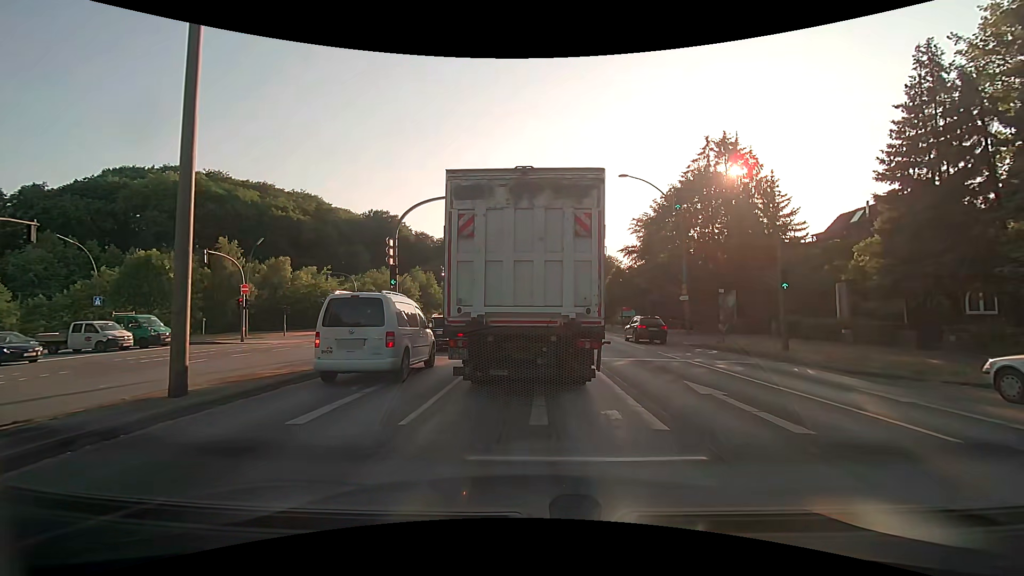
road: primary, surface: asphalt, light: Day
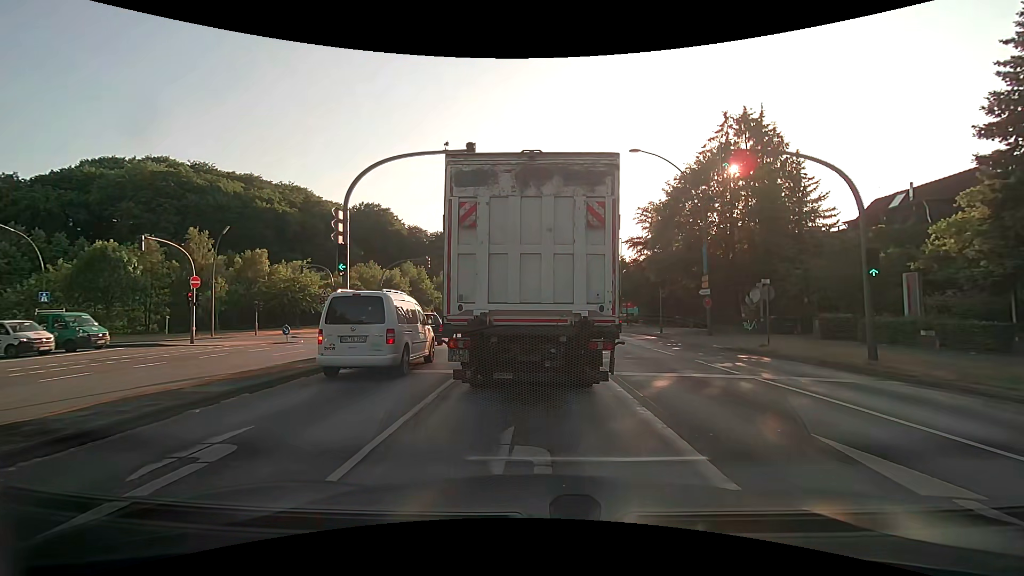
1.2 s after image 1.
(0.0, +5.2) m; +1°
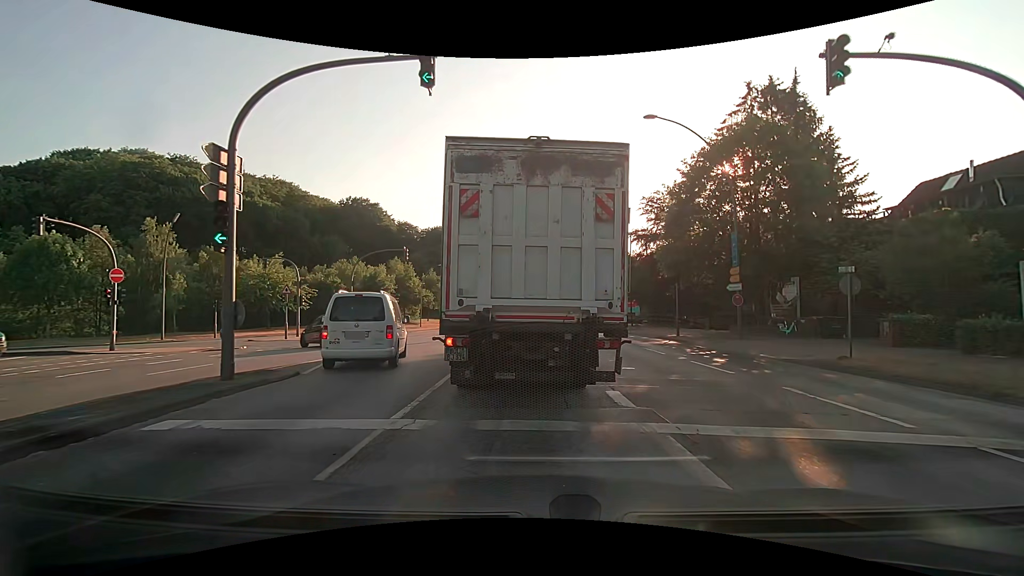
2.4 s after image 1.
(0.0, +5.6) m; +1°
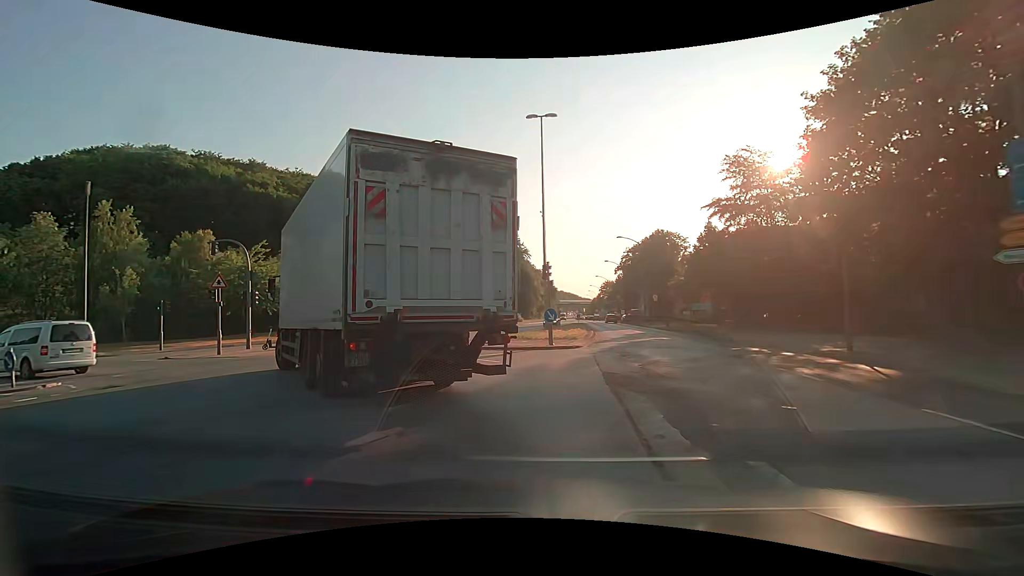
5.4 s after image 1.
(-0.3, +12.9) m; -5°
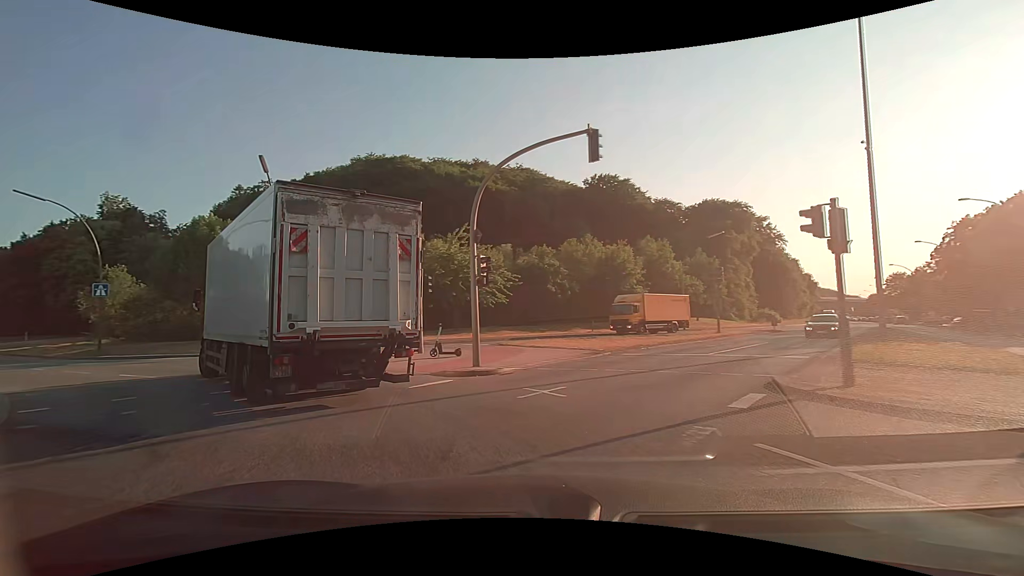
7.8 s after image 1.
(-2.2, +11.0) m; -26°
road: motorway_link
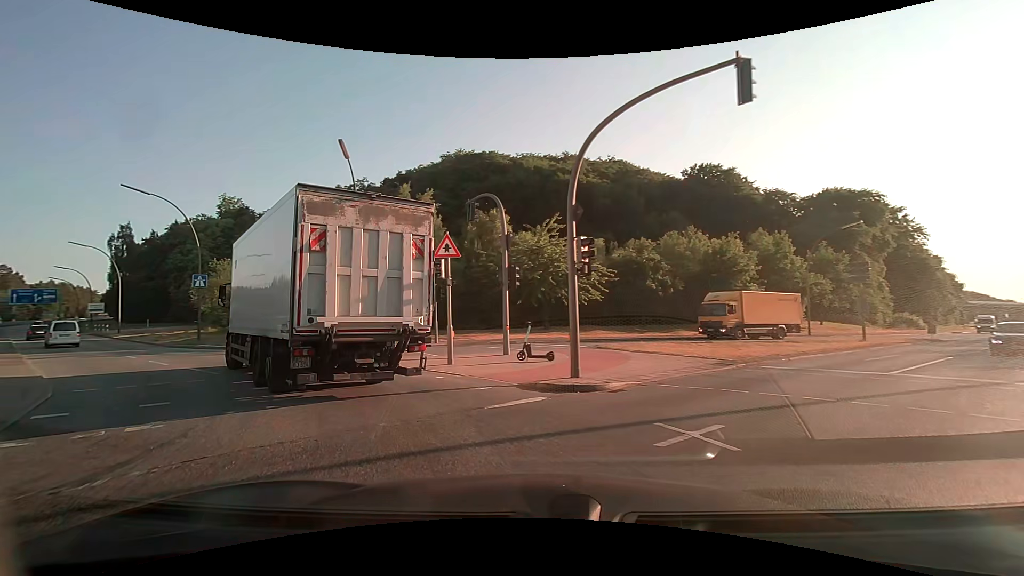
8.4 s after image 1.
(-0.3, +3.1) m; -10°
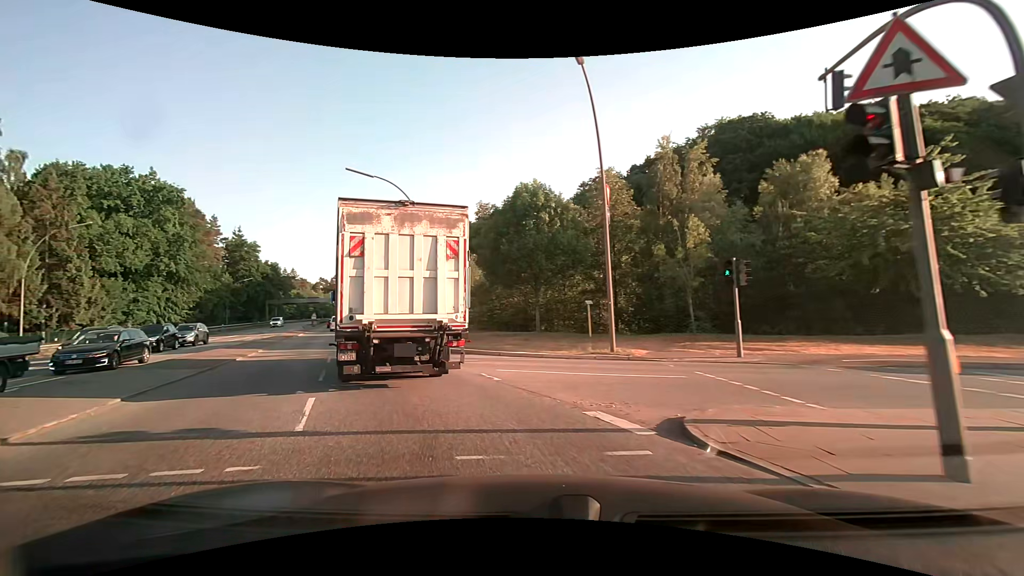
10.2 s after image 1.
(-2.6, +10.3) m; -28°
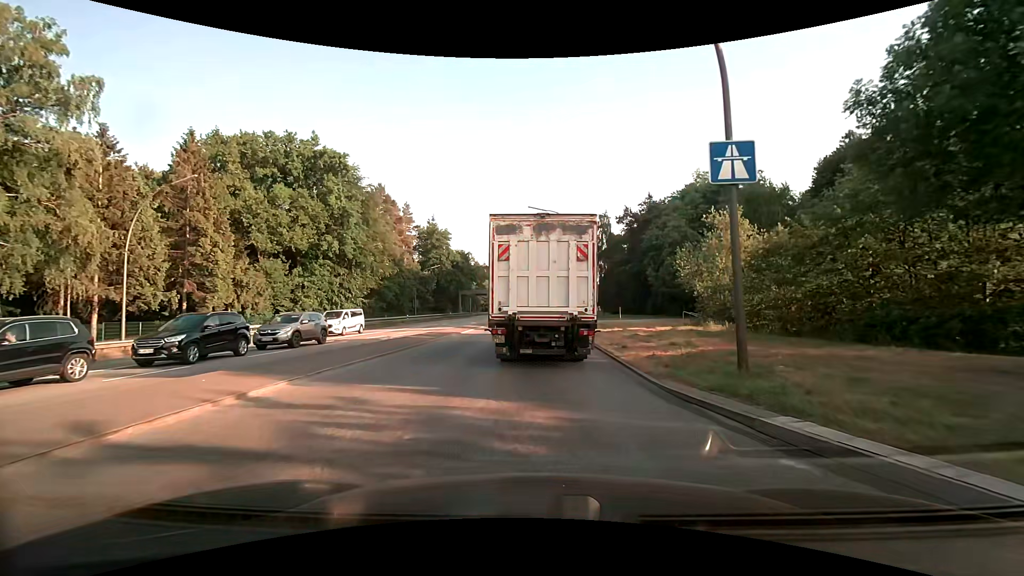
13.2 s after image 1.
(-5.4, +18.8) m; -21°
(0, +10) (-1, +20) (-2, +30) (-3, +40) (-3, +50) (-3, +60) (-3, +70) (-3, +80) (-3, +90) (-3, +100) m
